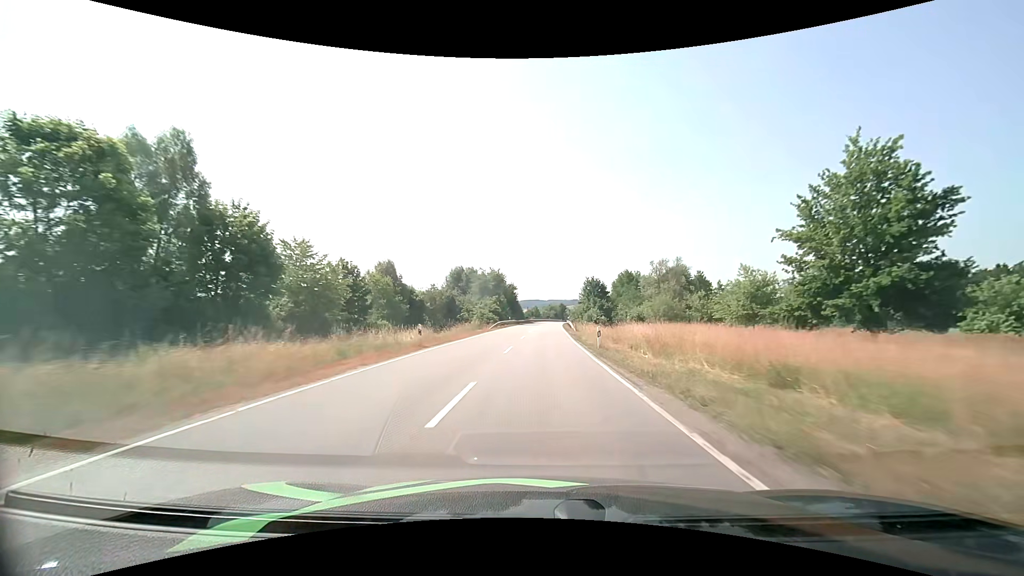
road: tertiary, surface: asphalt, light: Day
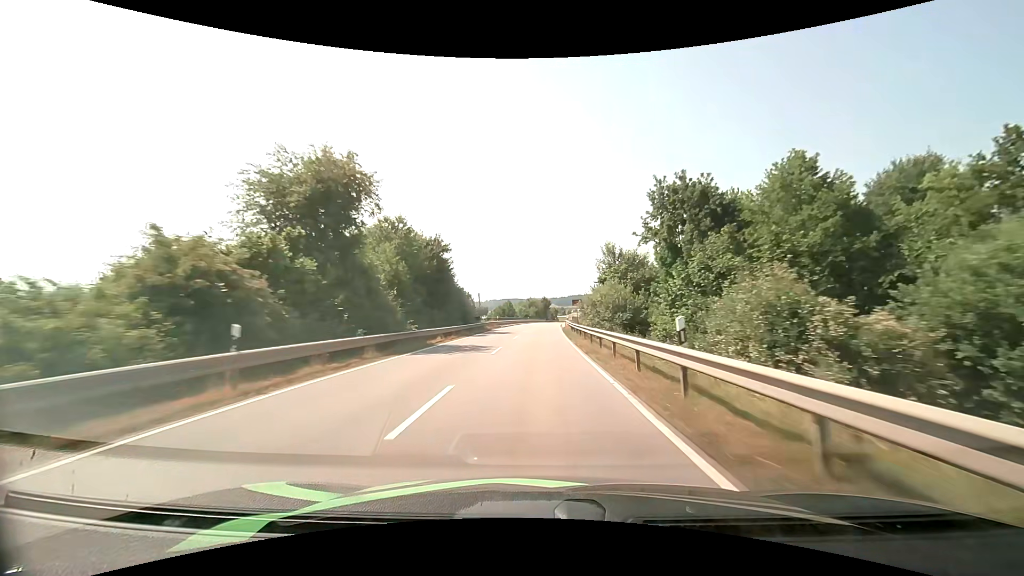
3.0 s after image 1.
(+1.4, +61.6) m; +3°
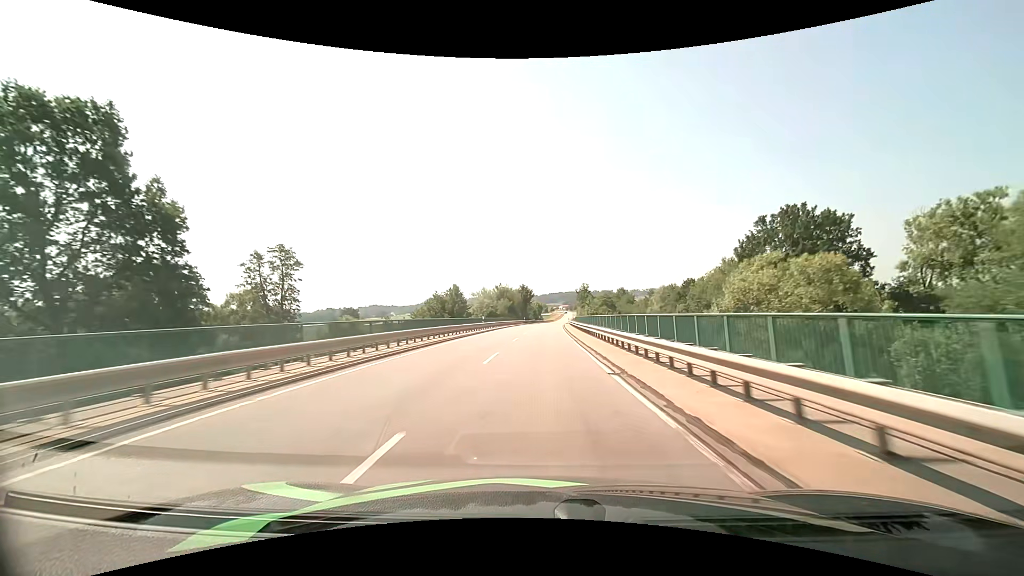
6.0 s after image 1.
(+0.9, +64.6) m; +2°
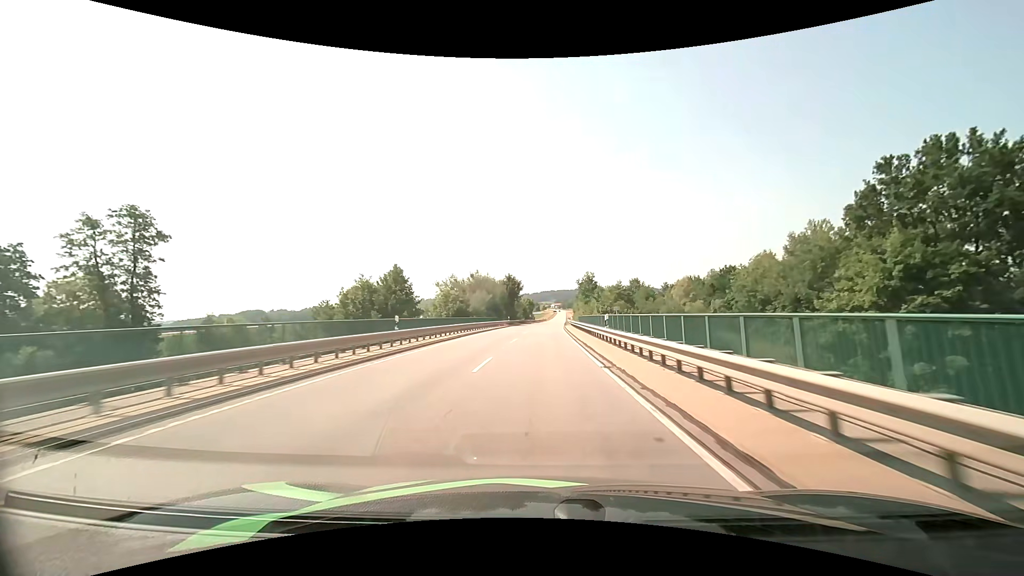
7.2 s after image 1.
(+0.3, +26.2) m; +1°
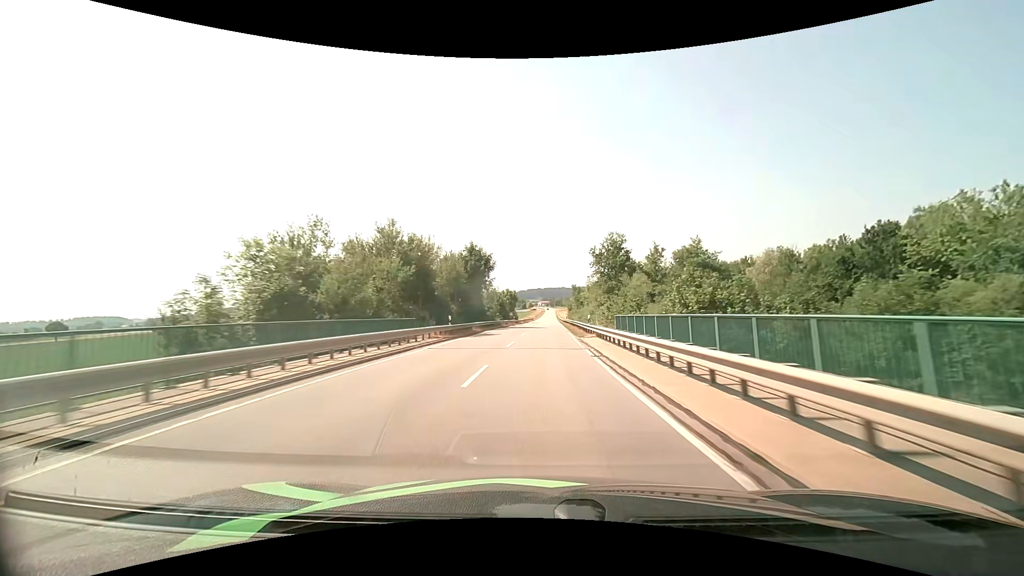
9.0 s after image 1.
(+0.4, +39.2) m; +1°
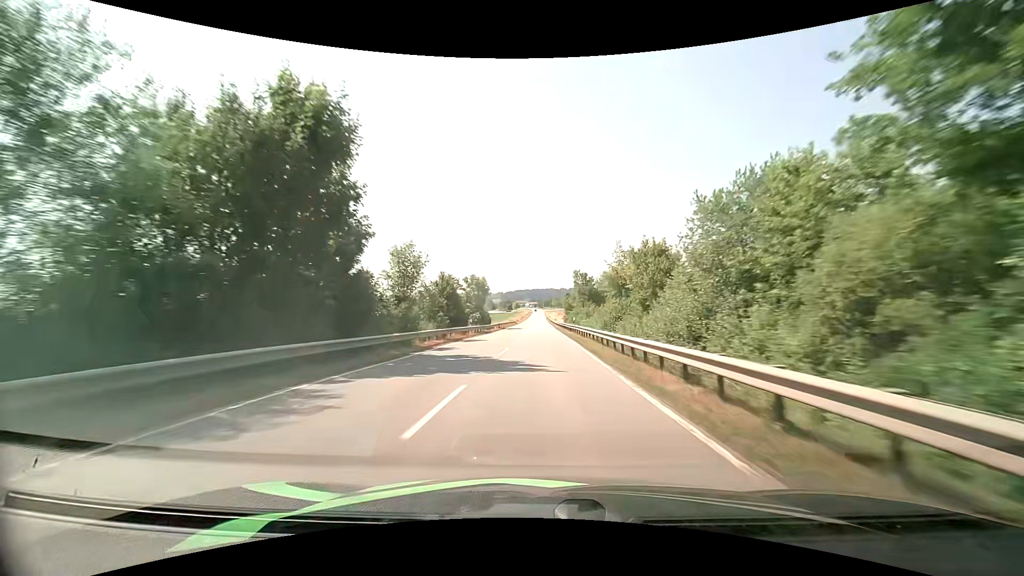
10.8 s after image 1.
(+0.6, +39.8) m; +1°
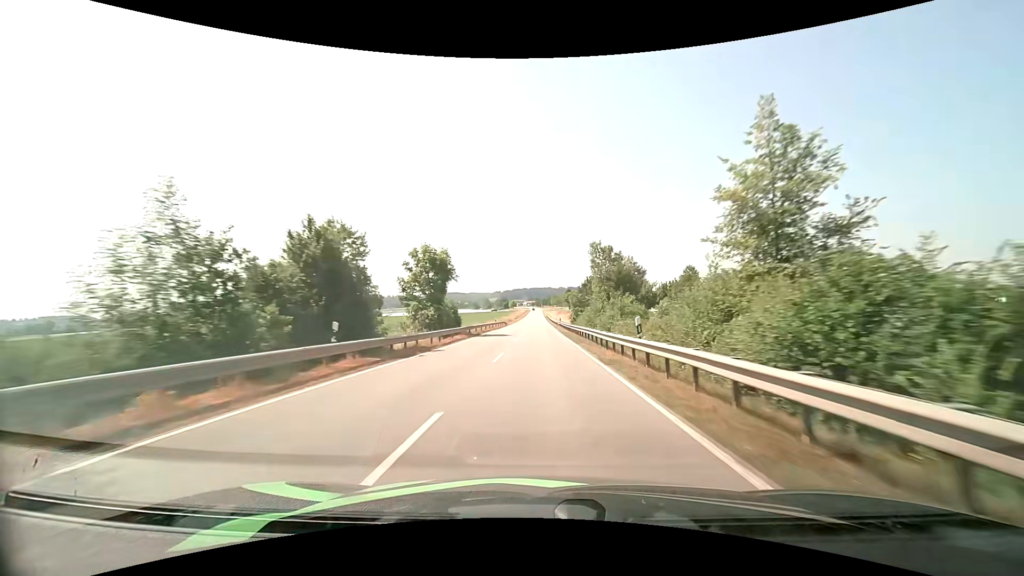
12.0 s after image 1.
(+0.1, +26.7) m; 0°
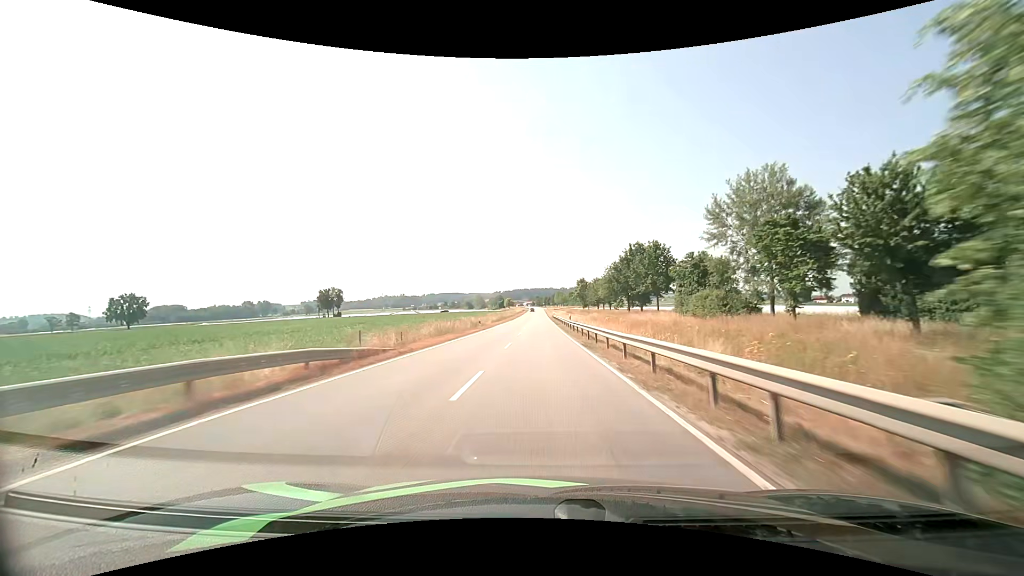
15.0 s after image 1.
(0.0, +68.2) m; 0°
(0, +10) (0, +20) (0, +30) (0, +40) (0, +50) (0, +60) (0, +70) (0, +80) (0, +90) (0, +100) m
